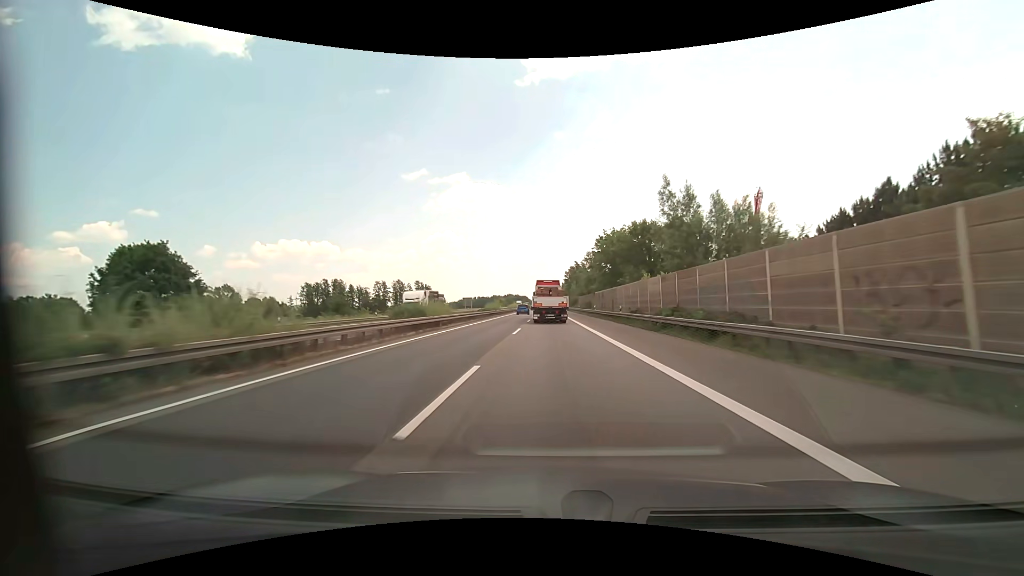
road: motorway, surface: asphalt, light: Day
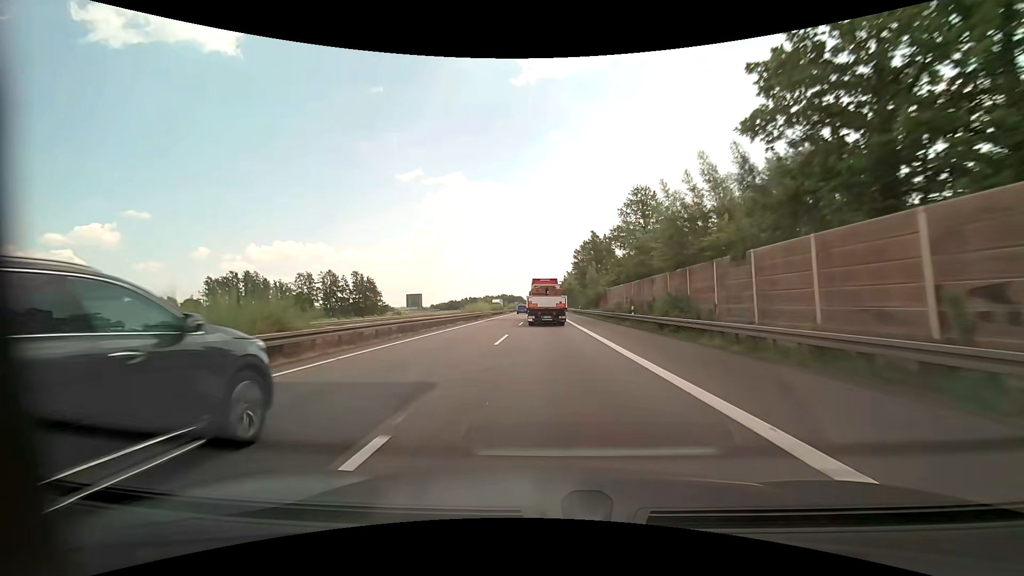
(+0.2, +59.7) m; 0°
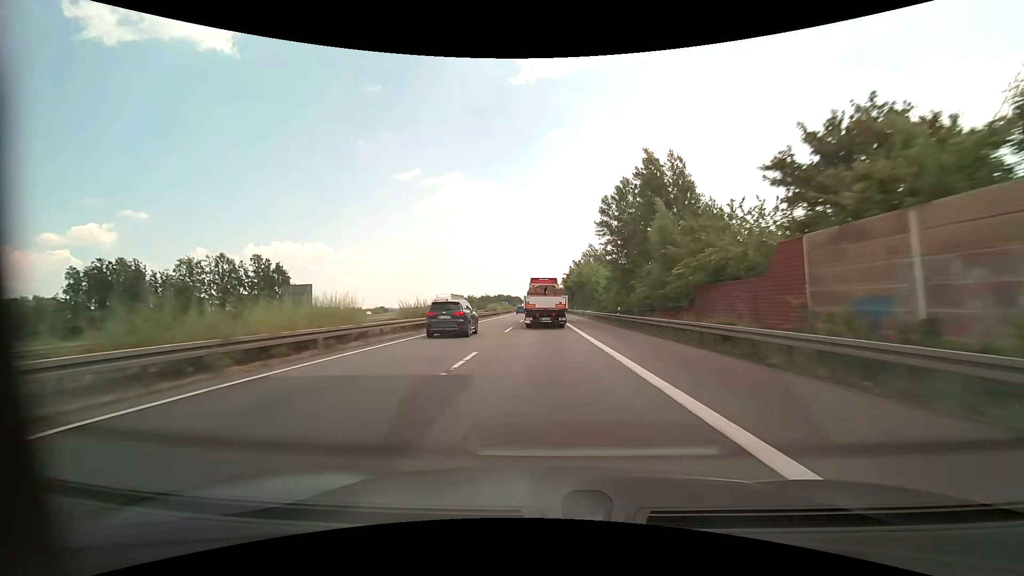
(+0.1, +44.4) m; 0°
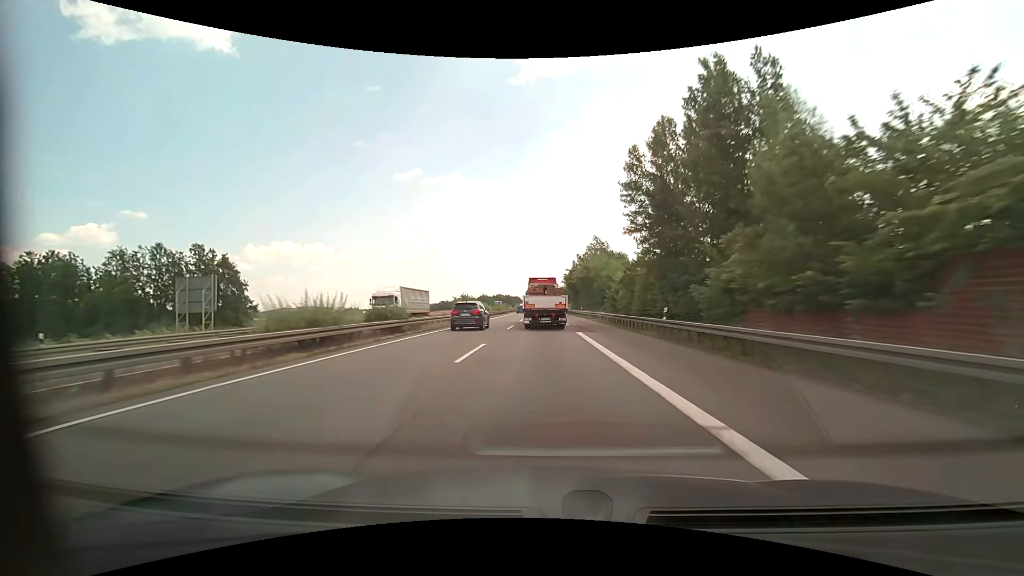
(+0.1, +14.8) m; 0°
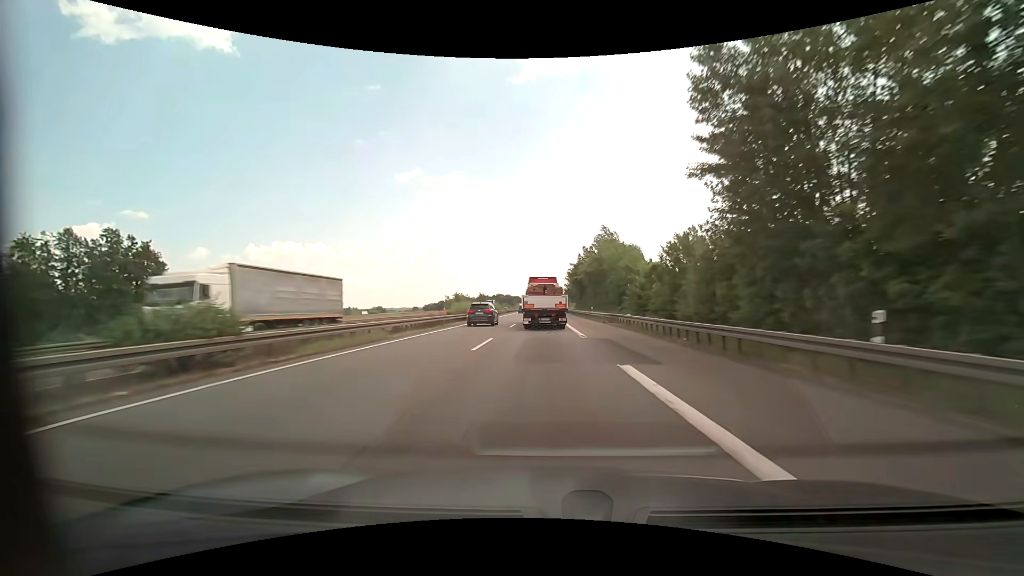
(0.0, +14.7) m; 0°
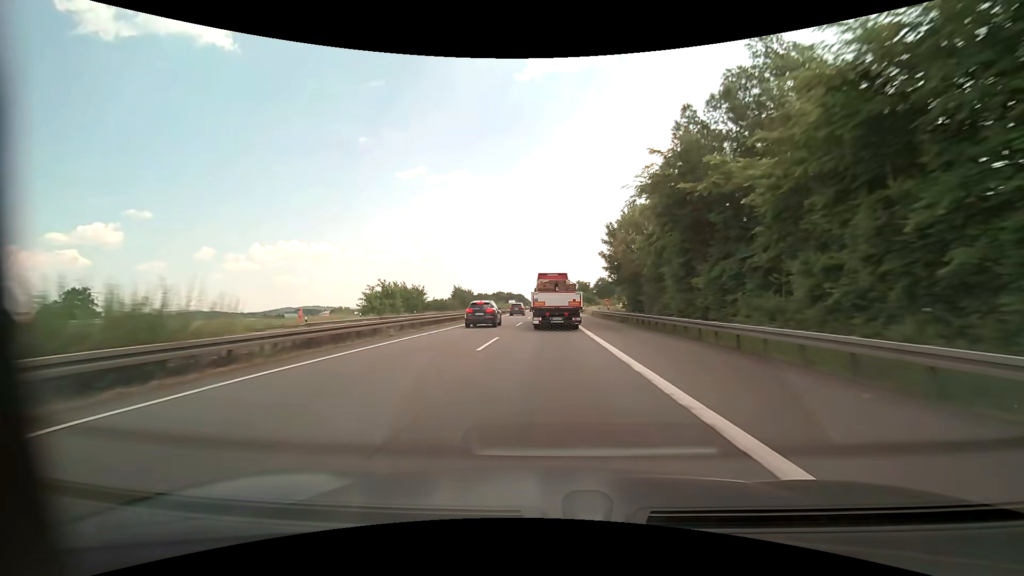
(-0.6, +72.3) m; -1°
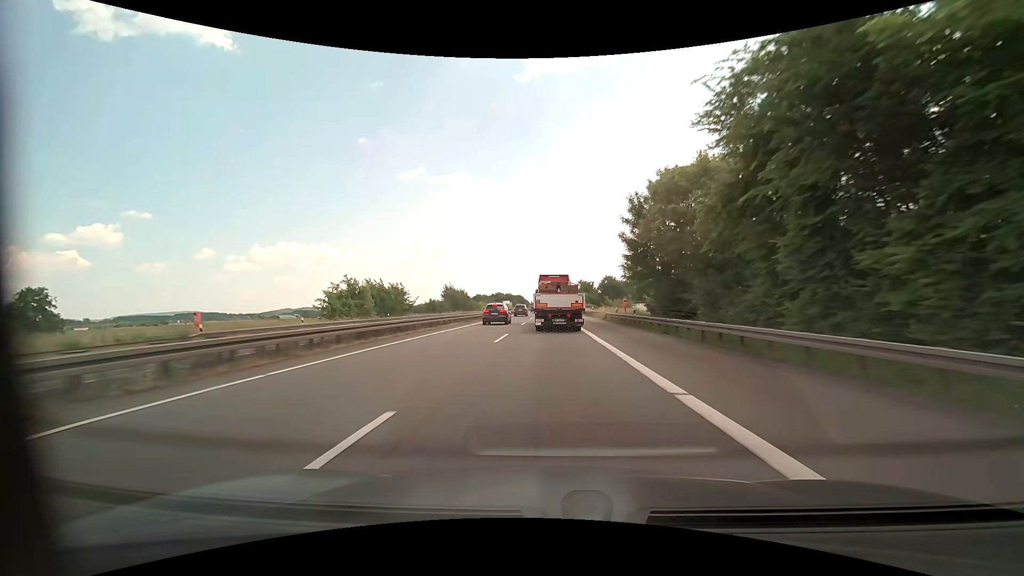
(0.0, +14.1) m; 0°
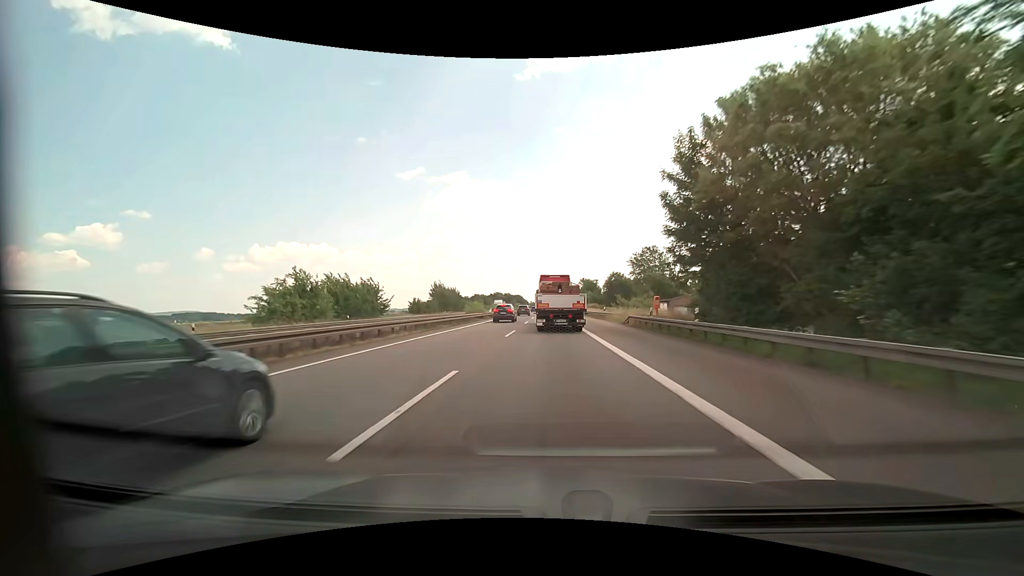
(0.0, +14.0) m; 0°
(0, +10) (0, +20) (0, +30) (0, +40) (0, +50) (0, +60) (0, +70) (0, +80) (0, +90) (0, +100) m
